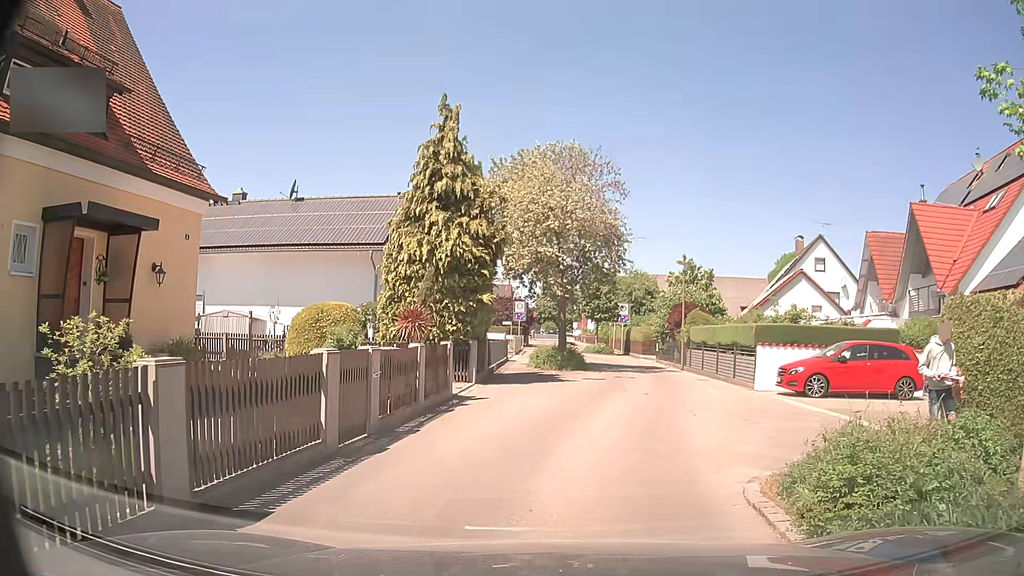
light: Day
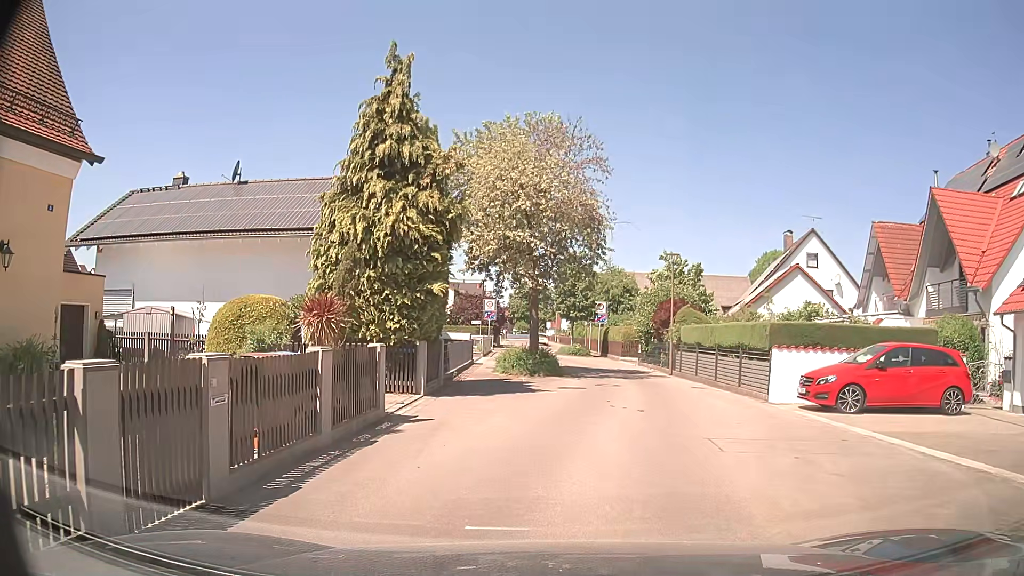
(+0.1, +3.8) m; +4°
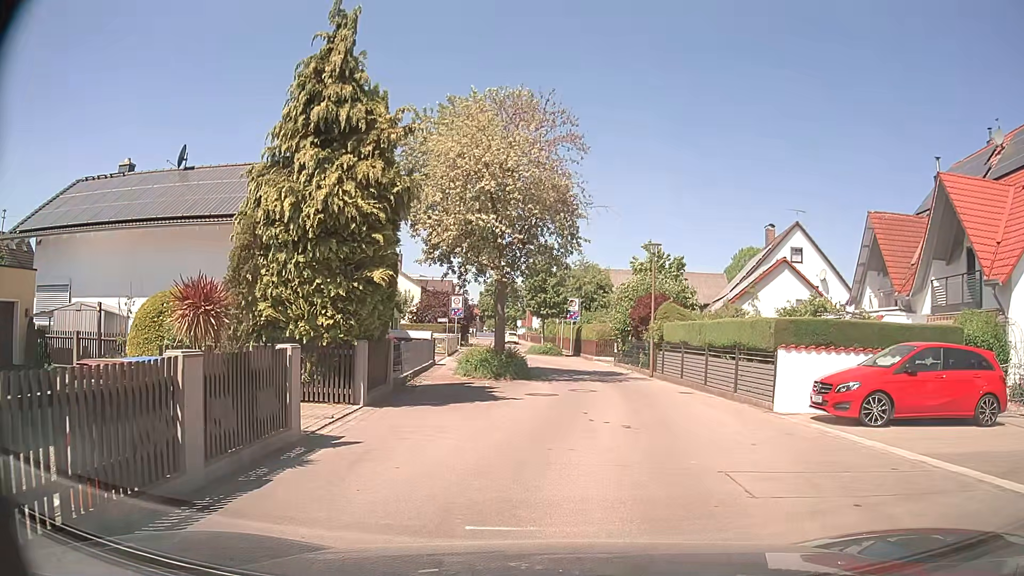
(0.0, +2.6) m; +2°
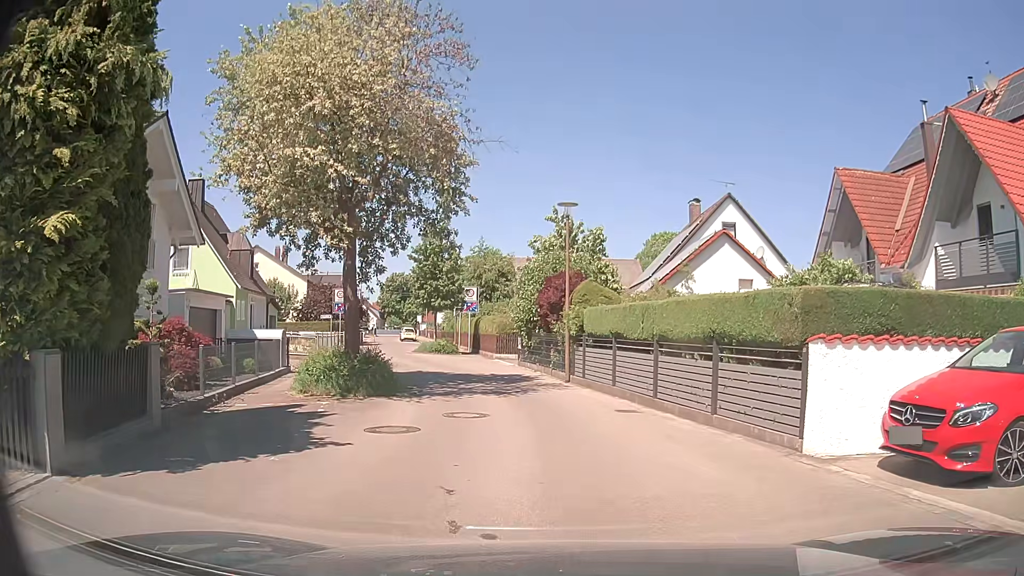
(+0.5, +6.4) m; +9°
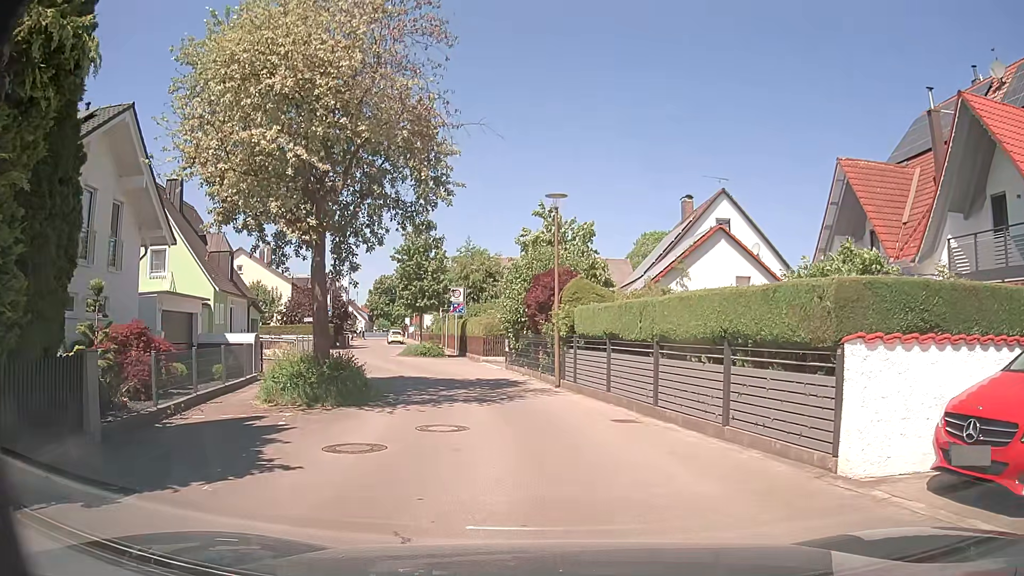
(0.0, +1.3) m; +2°
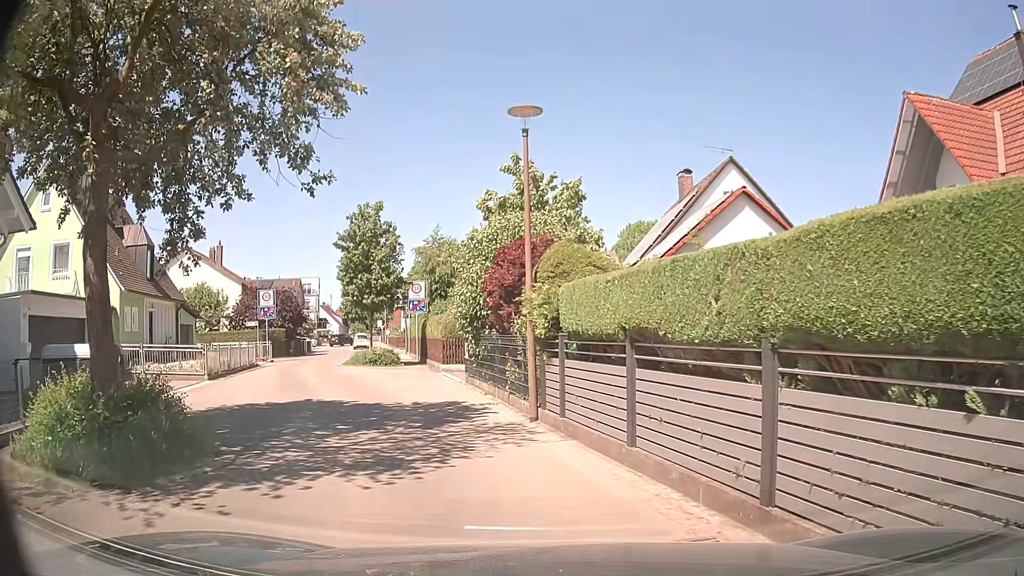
(+0.1, +6.8) m; +1°
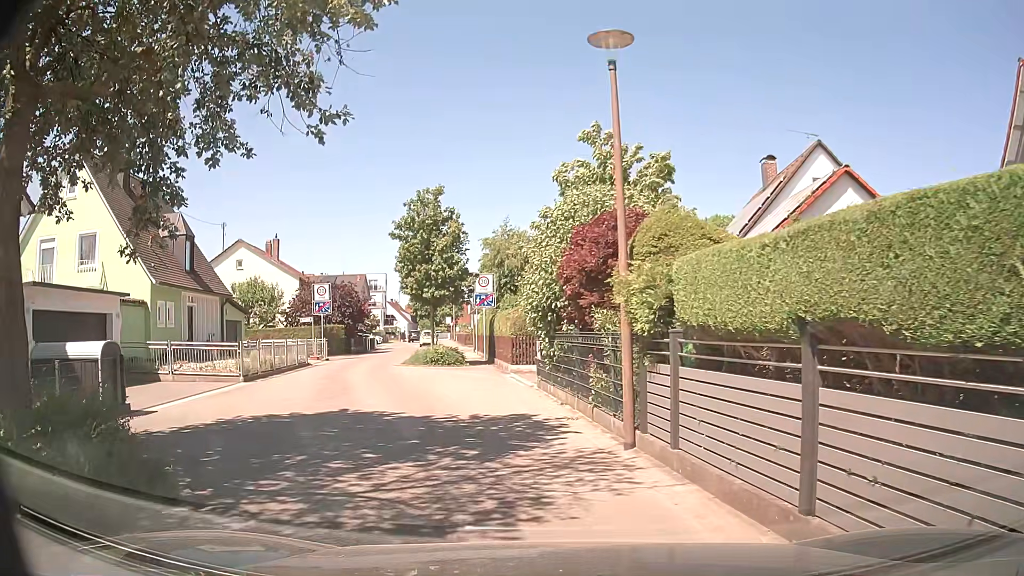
(-0.1, +2.7) m; -6°
